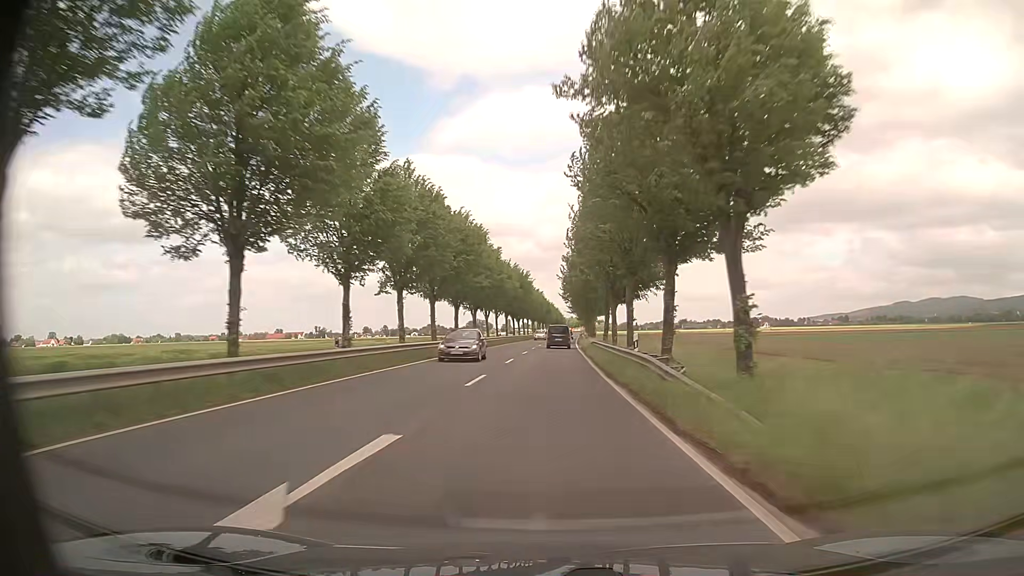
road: primary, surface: asphalt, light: Day
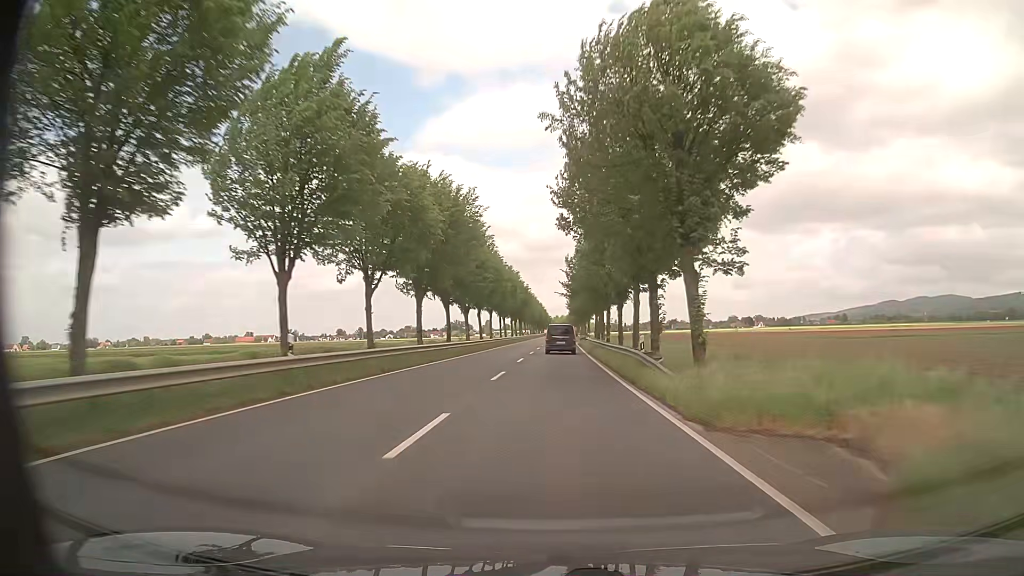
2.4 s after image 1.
(+0.6, +56.7) m; +1°
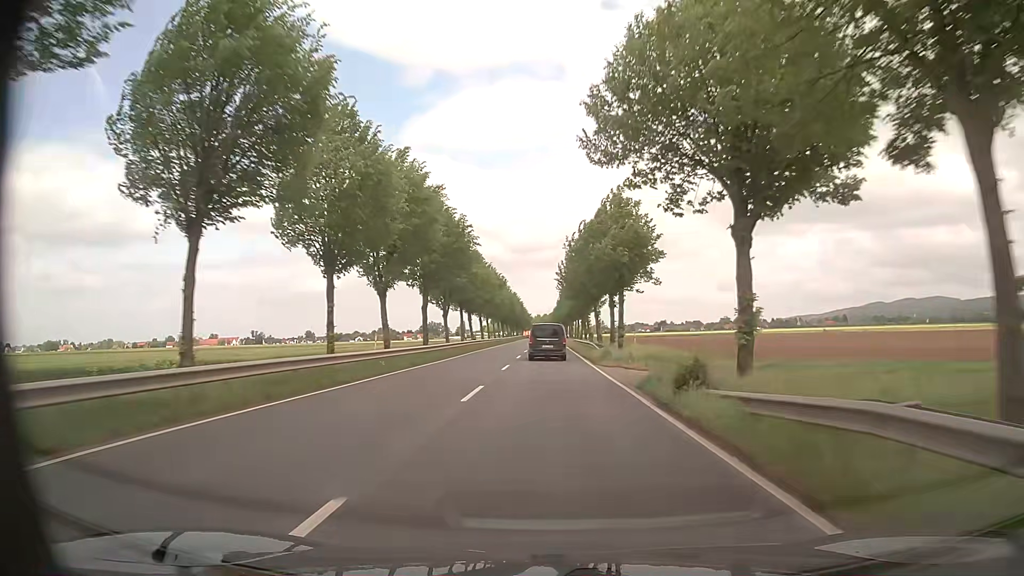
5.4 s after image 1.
(+0.9, +65.0) m; +2°
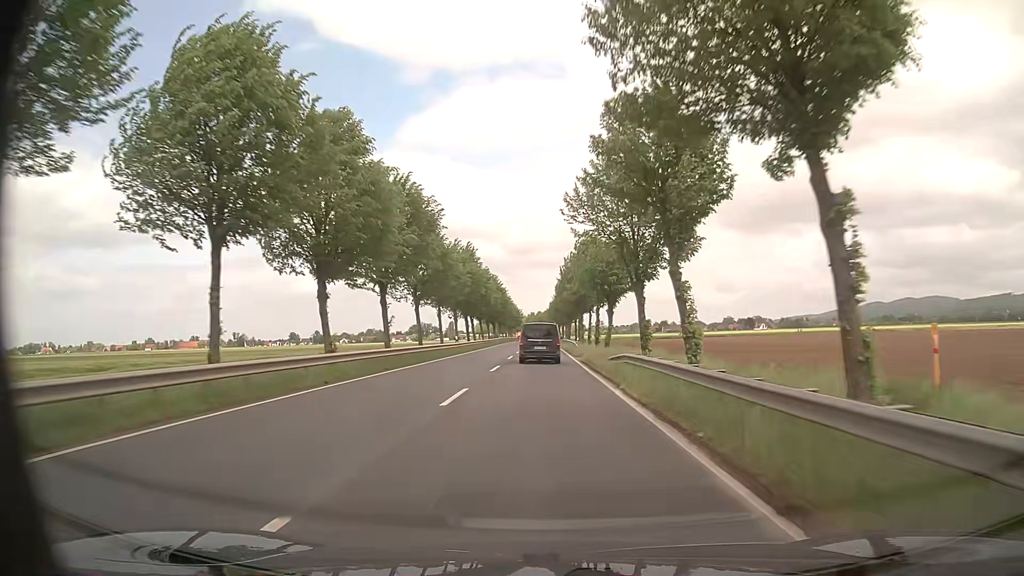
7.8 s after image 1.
(0.0, +48.2) m; +1°
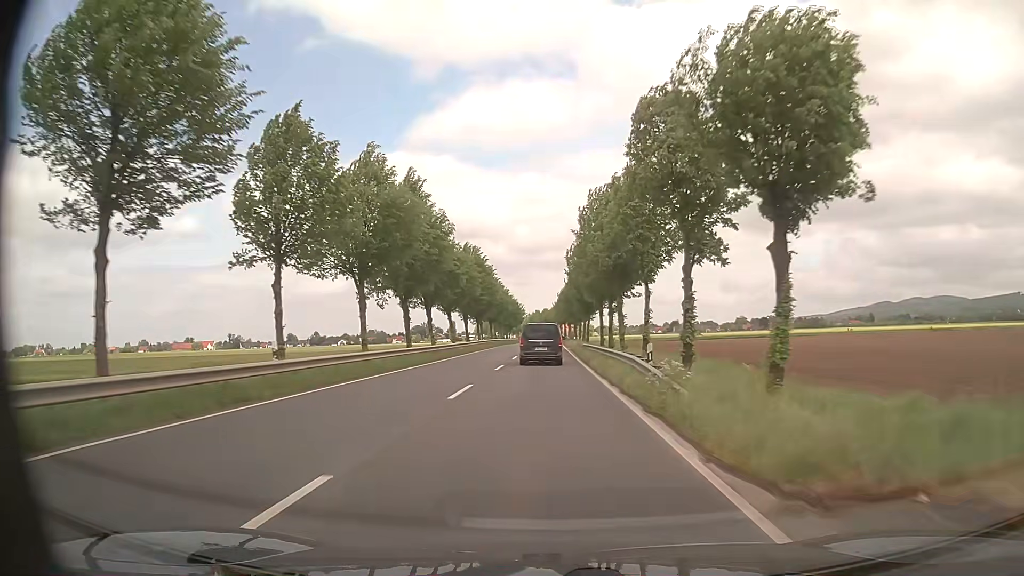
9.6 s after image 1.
(-0.4, +35.0) m; -1°
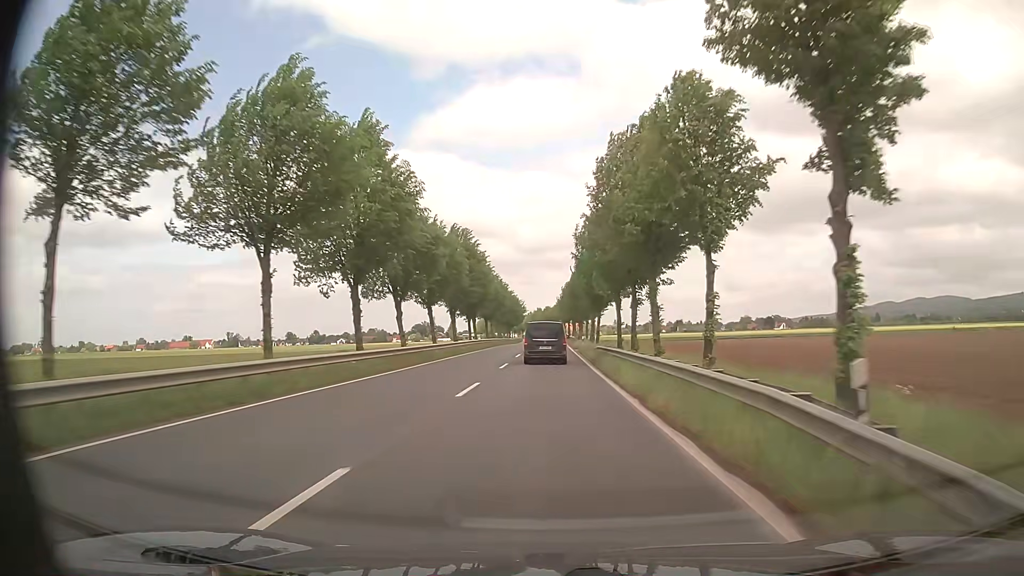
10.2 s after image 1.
(-0.1, +11.5) m; 0°
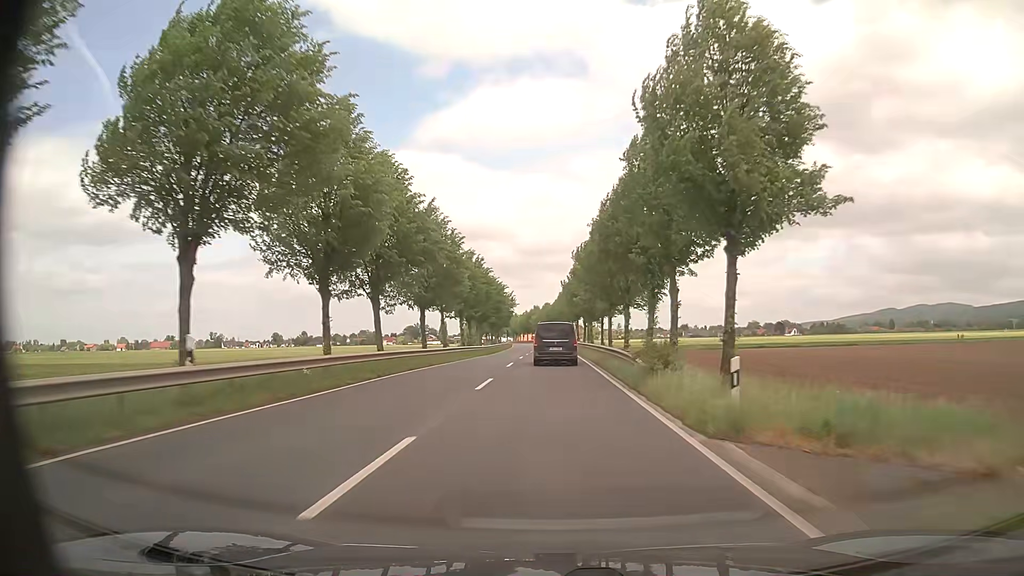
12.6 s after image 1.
(-0.2, +45.4) m; 0°
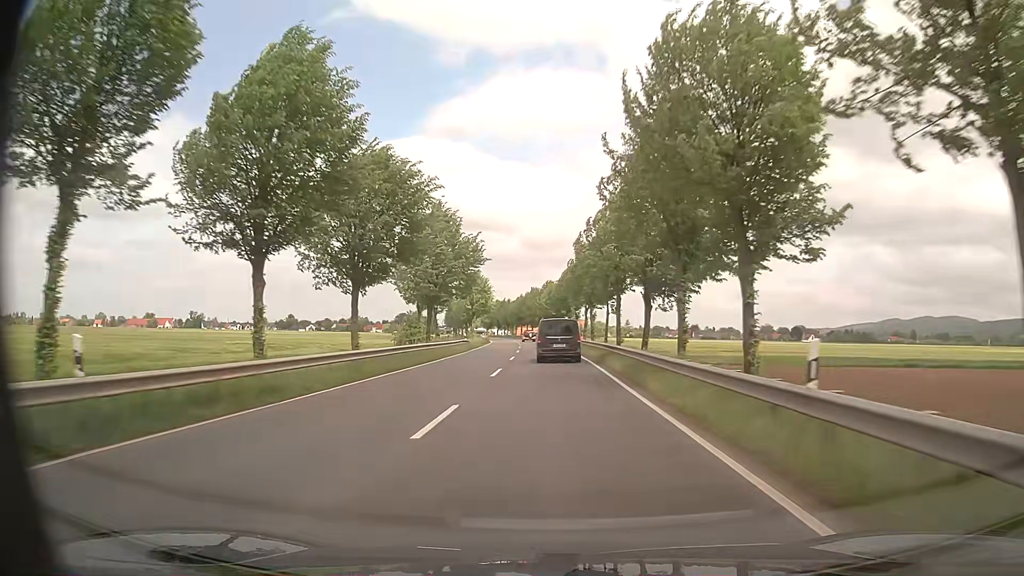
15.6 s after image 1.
(-0.3, +55.7) m; -1°
(0, +10) (0, +20) (0, +30) (0, +40) (0, +50) (0, +60) (0, +70) (-1, +80) (-1, +90) (-2, +100) m
